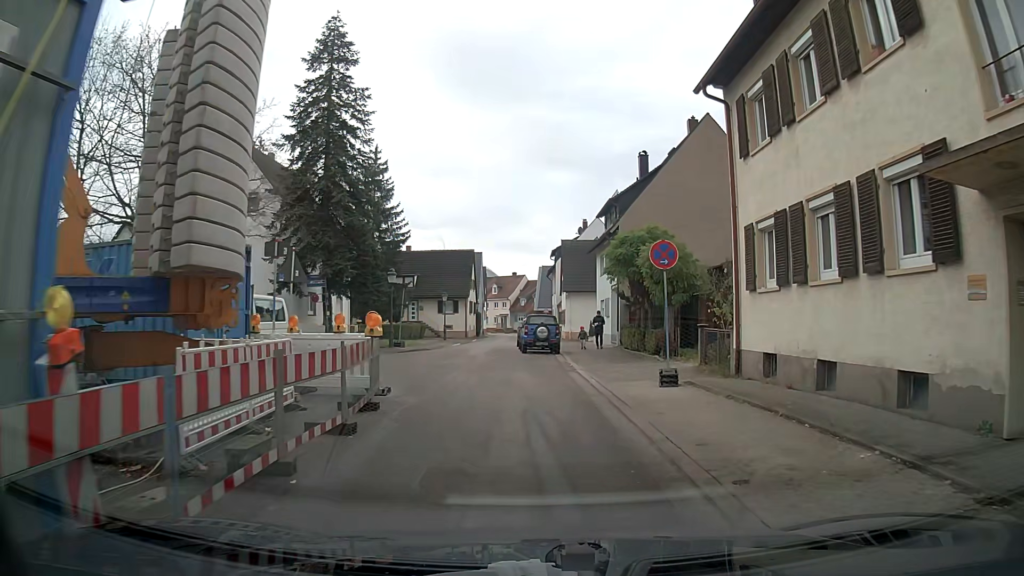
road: residential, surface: asphalt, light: Day
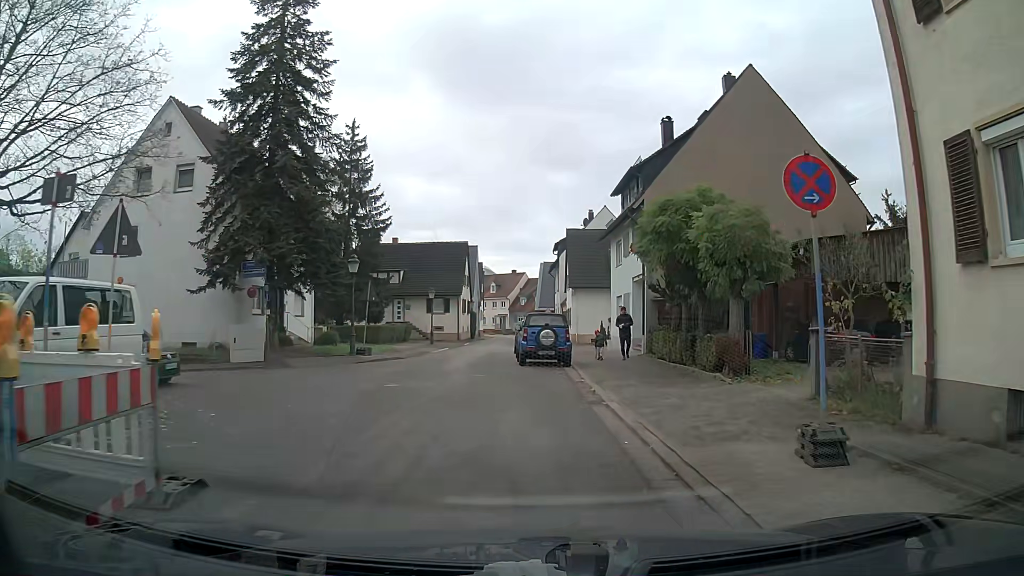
(-0.2, +7.6) m; -3°
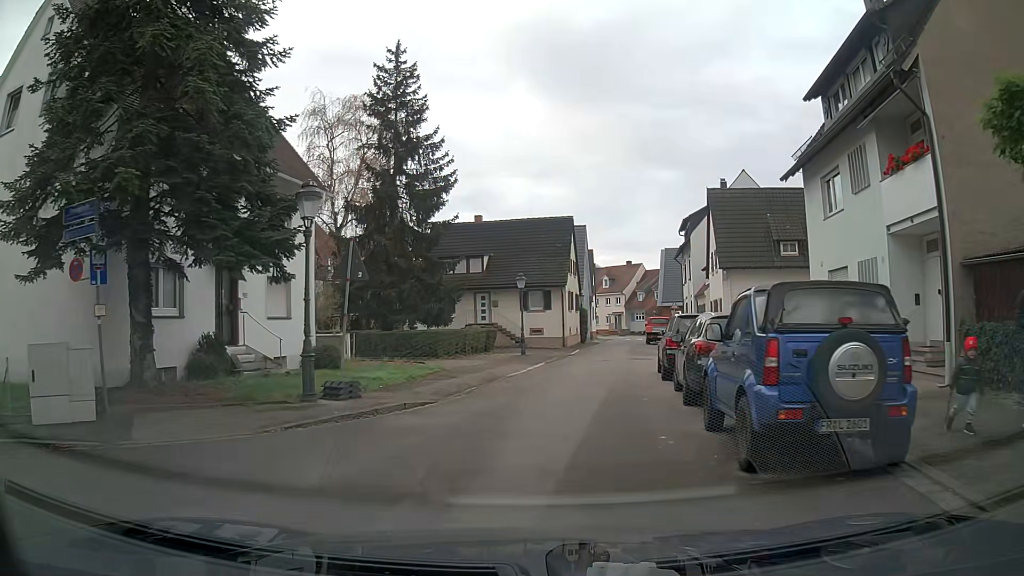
(-0.8, +15.2) m; -7°
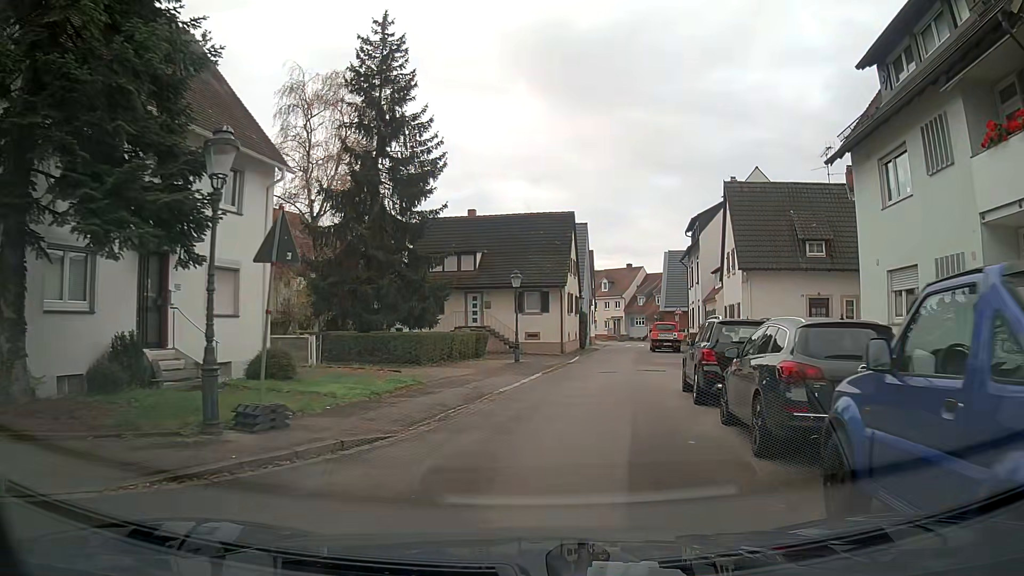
(0.0, +3.8) m; +1°
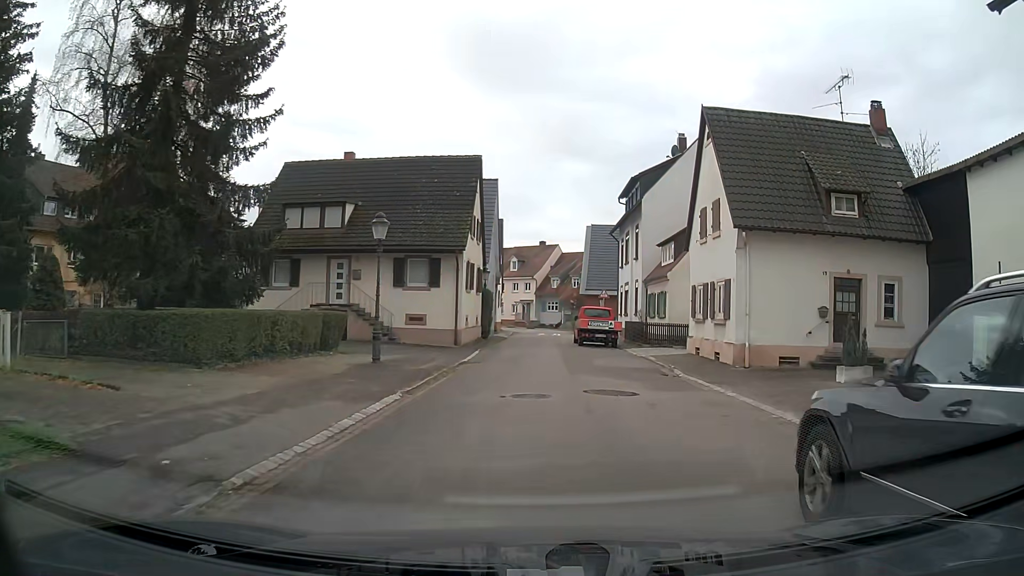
(+0.9, +11.2) m; +7°
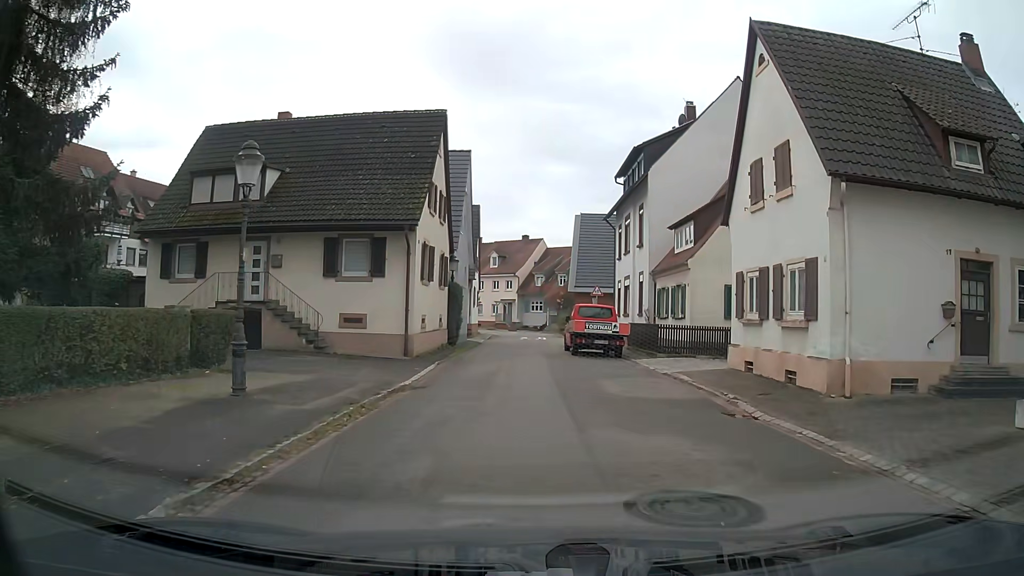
(0.0, +7.7) m; 0°
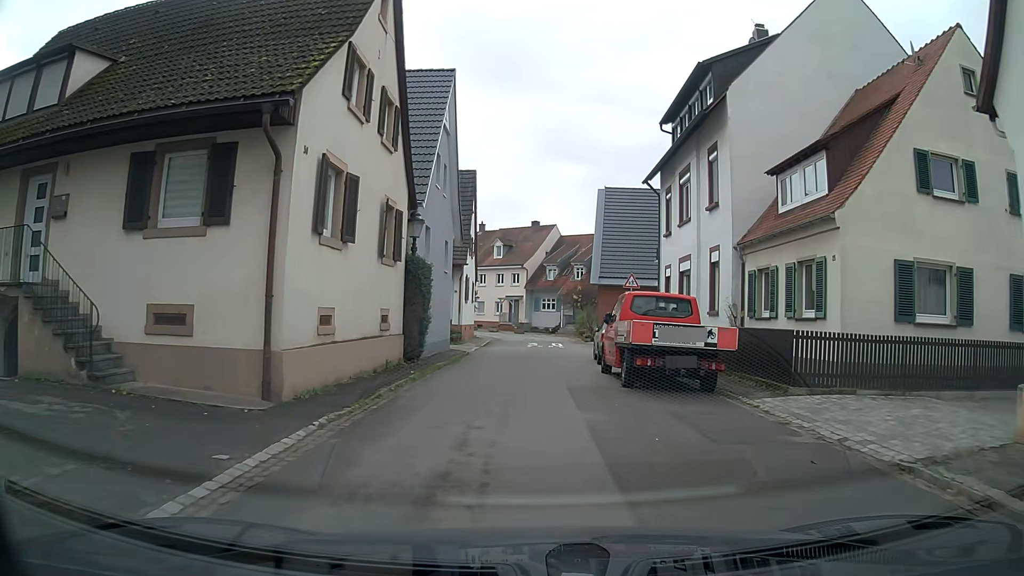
(0.0, +11.9) m; -1°
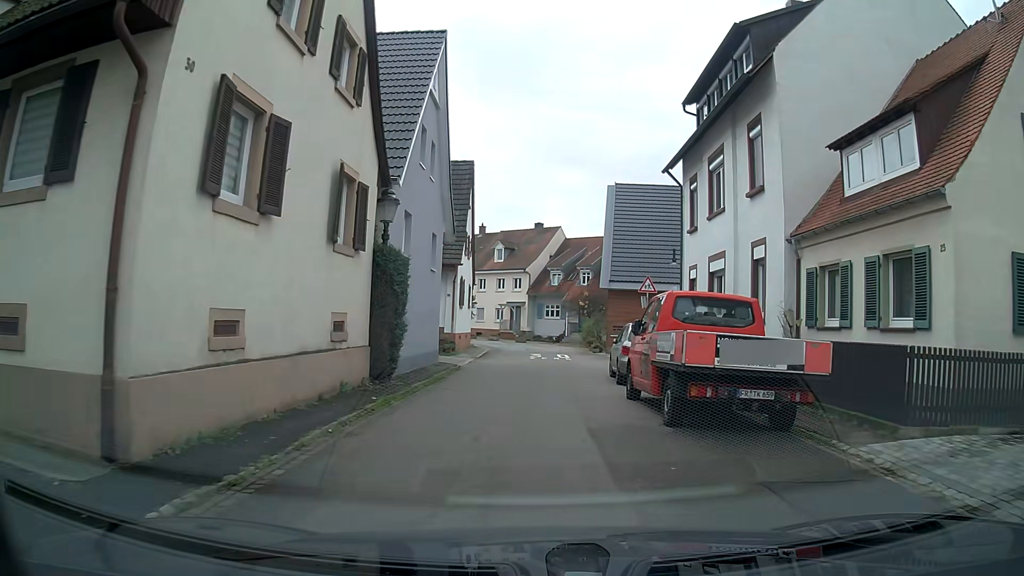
(0.0, +4.0) m; 0°
(0, +10) (+1, +20) (+2, +30) (+2, +40) (-1, +50) (-6, +58) (-14, +65) (-20, +72) (-26, +80) (-29, +90) m
